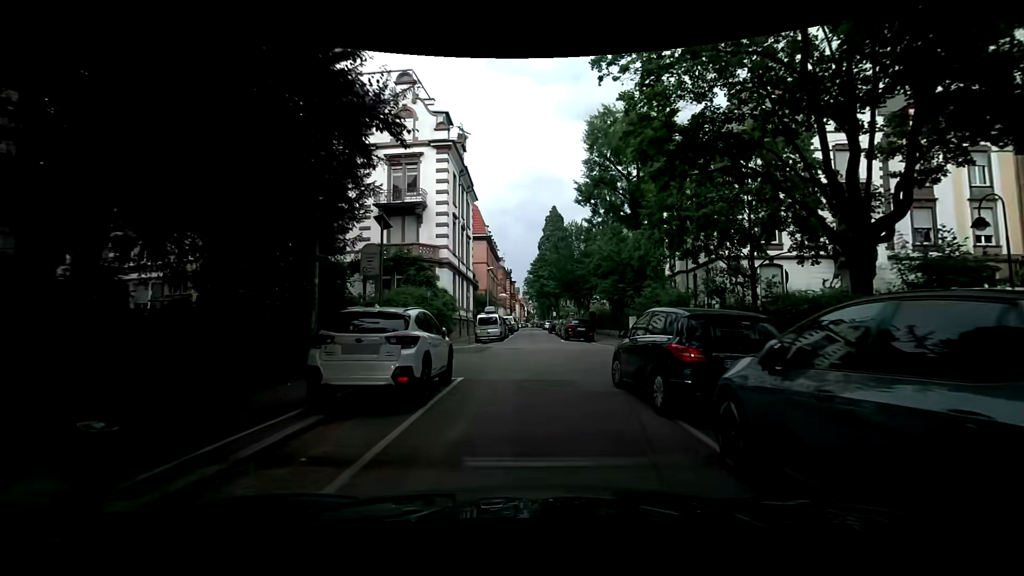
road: residential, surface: asphalt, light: Day
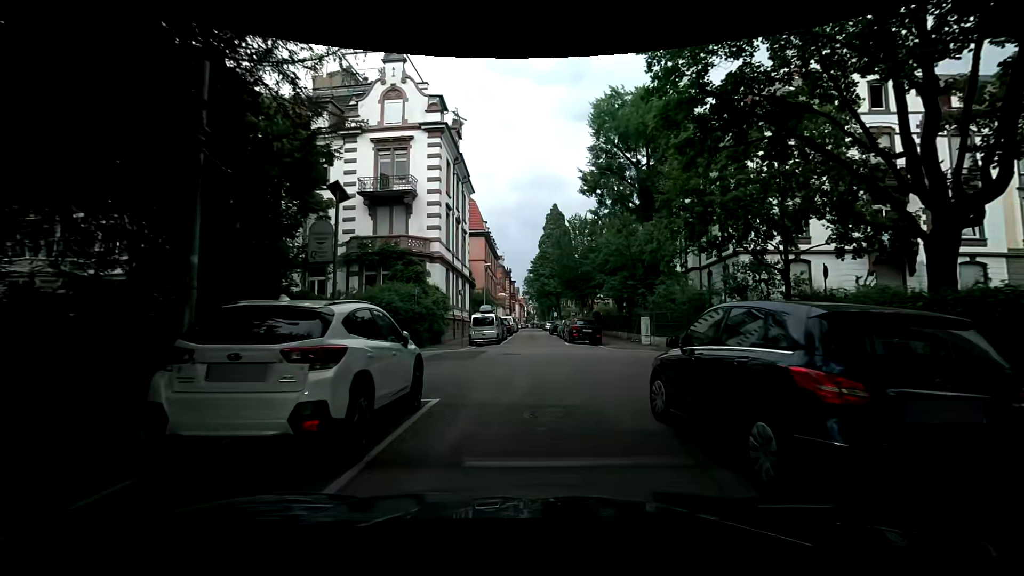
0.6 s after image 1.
(+0.1, +3.1) m; +2°
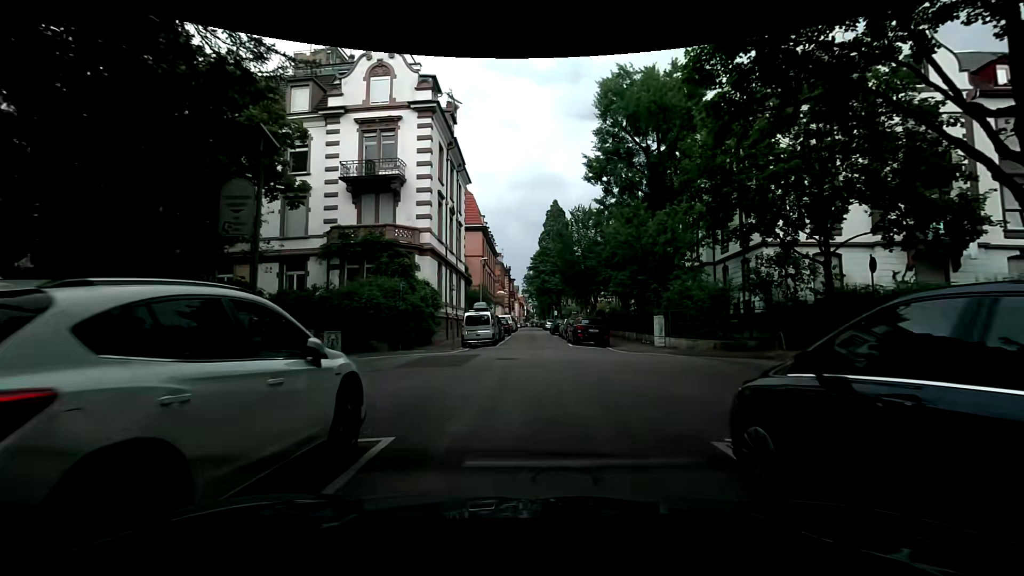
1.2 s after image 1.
(0.0, +2.8) m; 0°
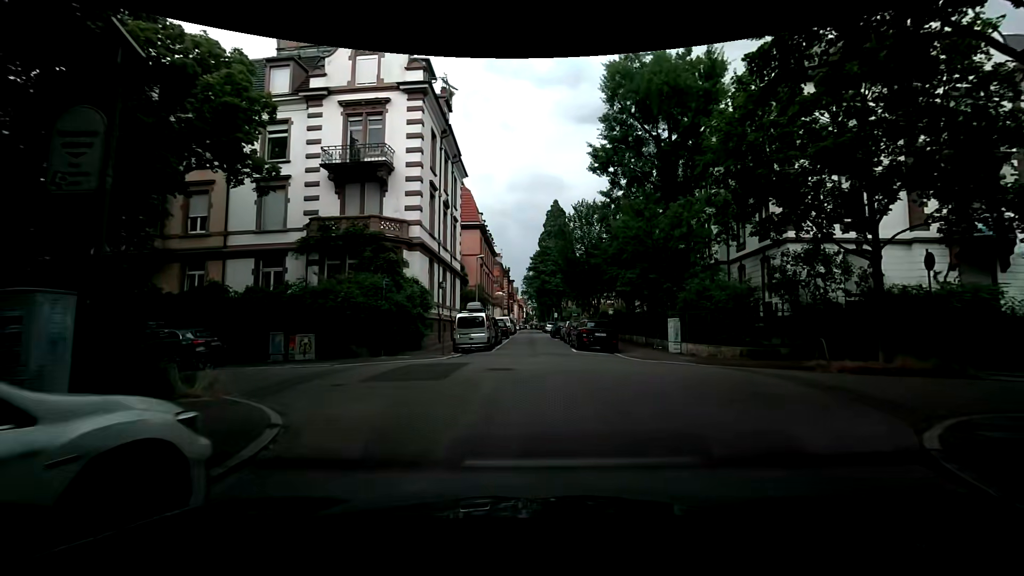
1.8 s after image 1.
(0.0, +2.5) m; -1°
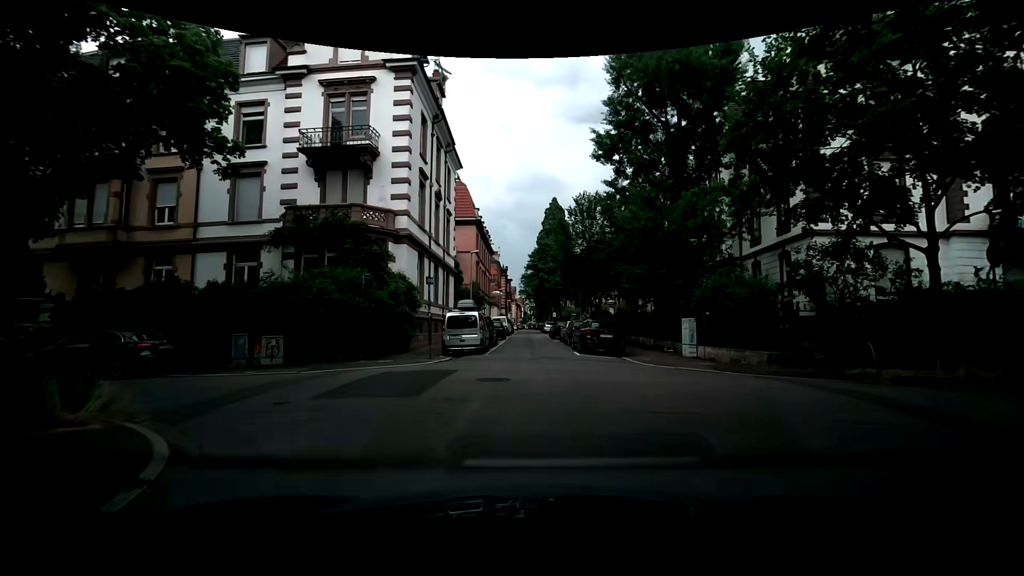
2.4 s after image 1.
(0.0, +2.2) m; +1°
